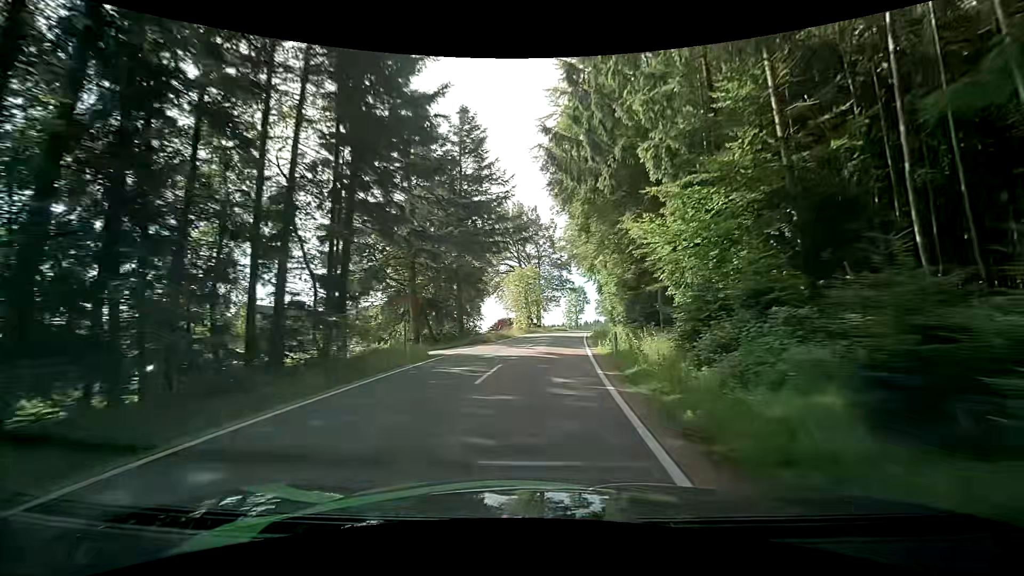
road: tertiary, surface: asphalt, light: Day
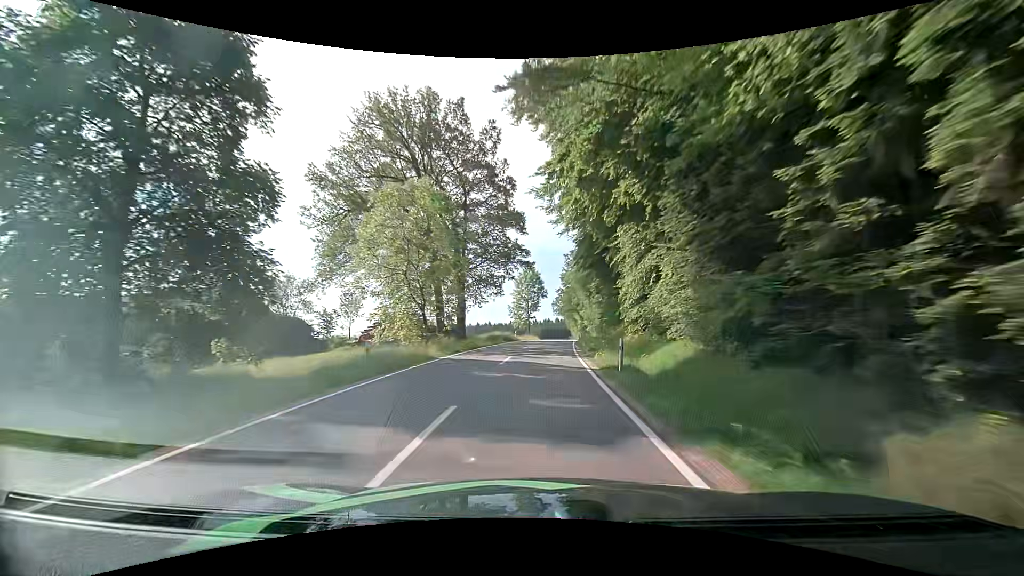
(+3.1, +41.9) m; +8°
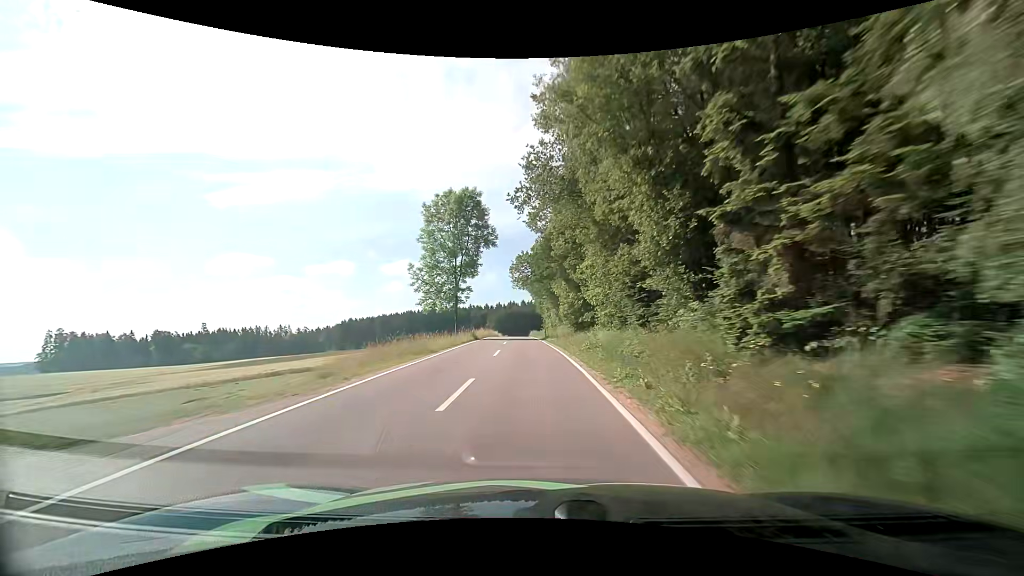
(+1.7, +55.7) m; +3°
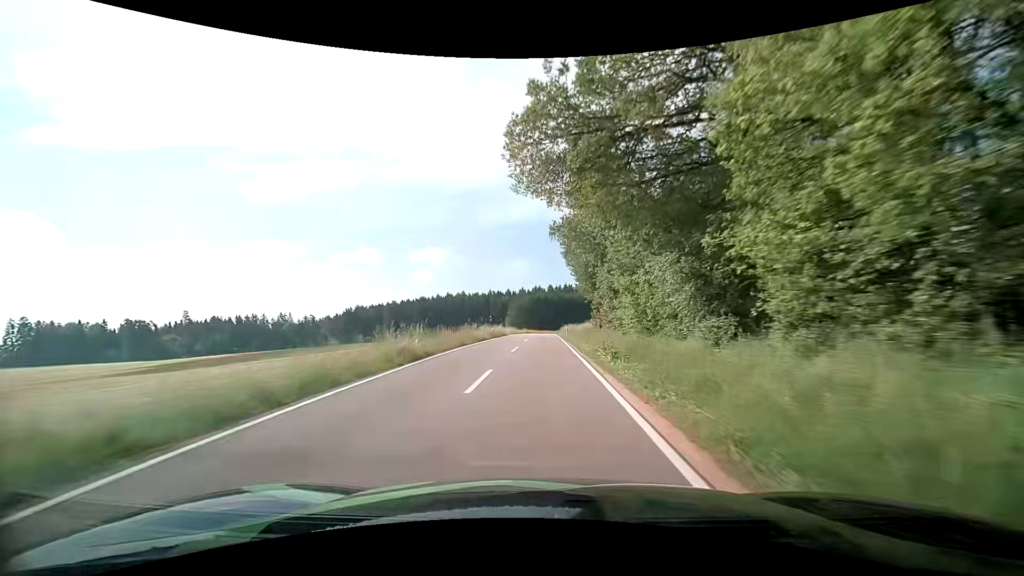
(-1.2, +46.0) m; -3°
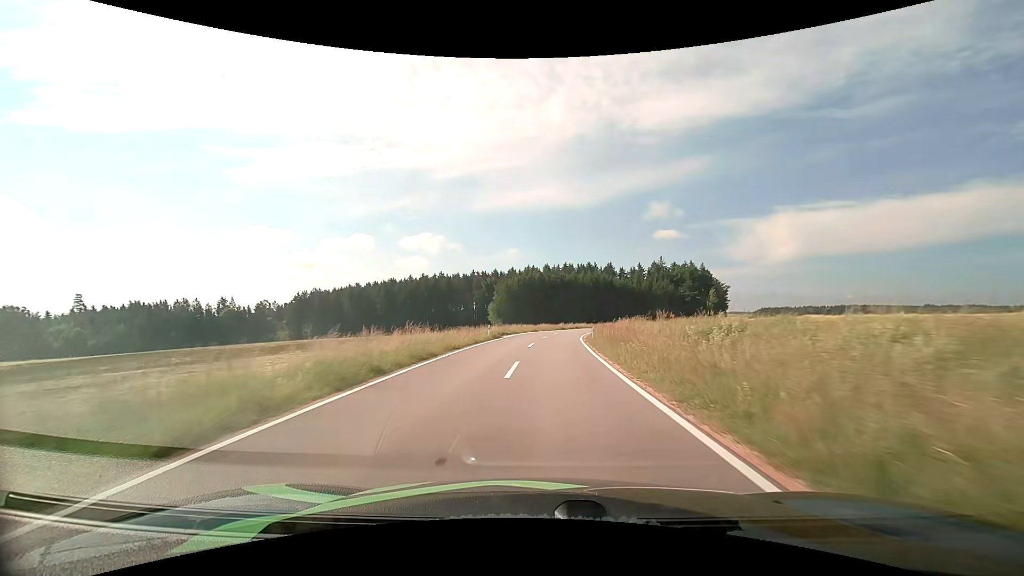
(+0.1, +57.1) m; 0°
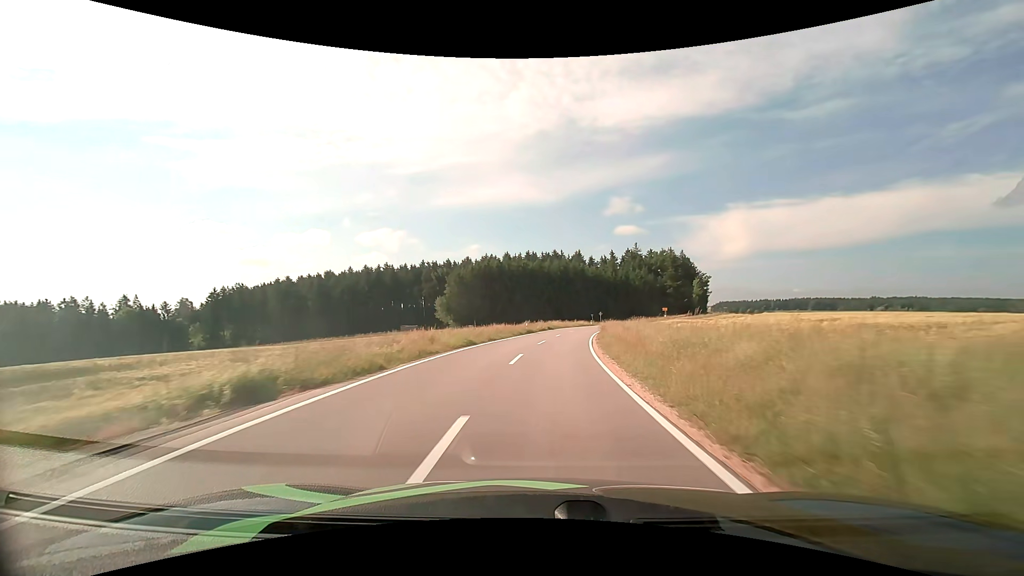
(+1.1, +32.3) m; +4°
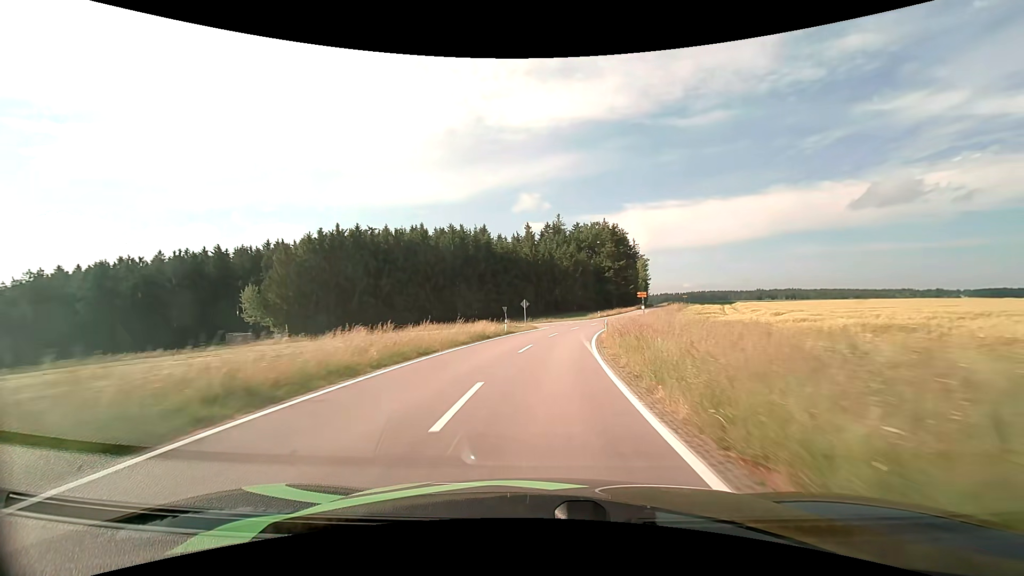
(+5.2, +56.0) m; +10°
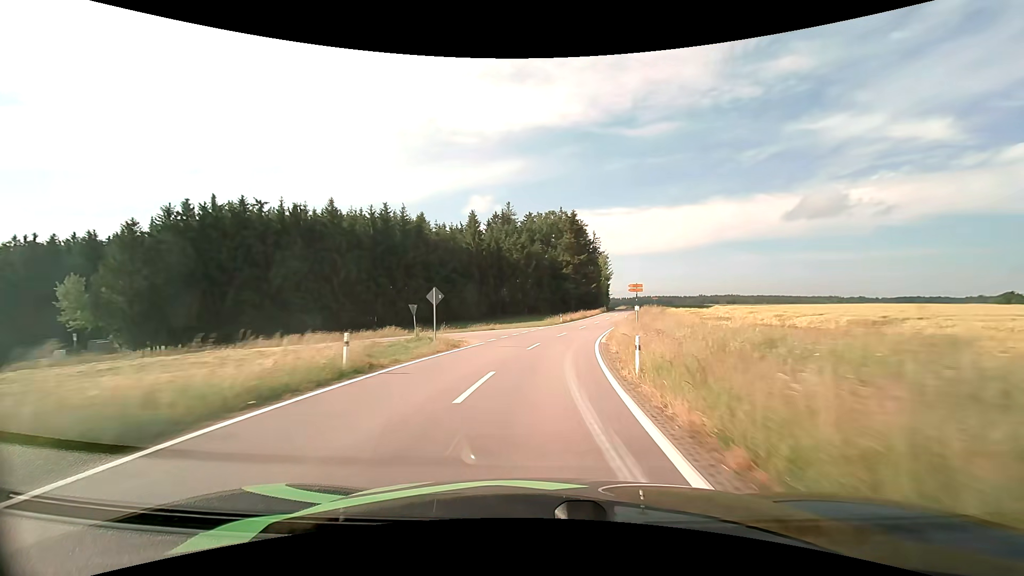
(+0.9, +21.9) m; +5°
(0, +10) (+1, +20) (+2, +30) (+4, +40) (+6, +49) (+9, +59) (+11, +69) (+14, +79) (+16, +88) (+19, +98) m
